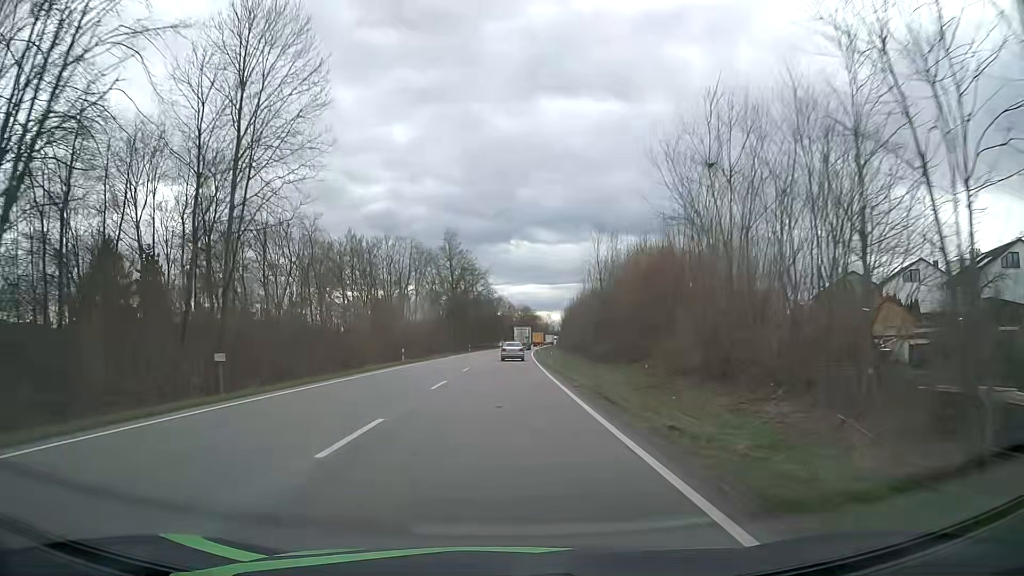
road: primary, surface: asphalt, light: Day
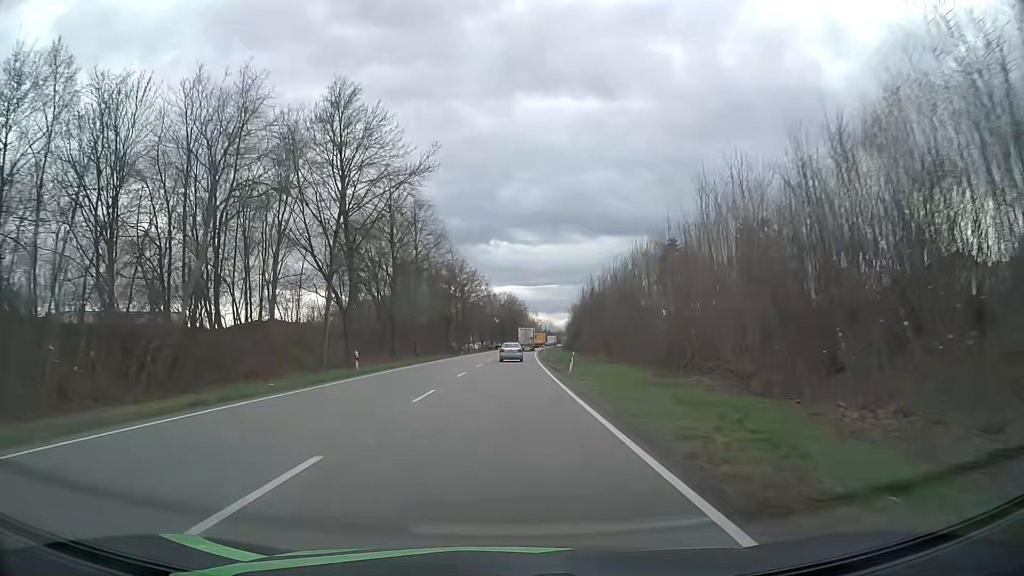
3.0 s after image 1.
(+1.0, +63.3) m; +2°
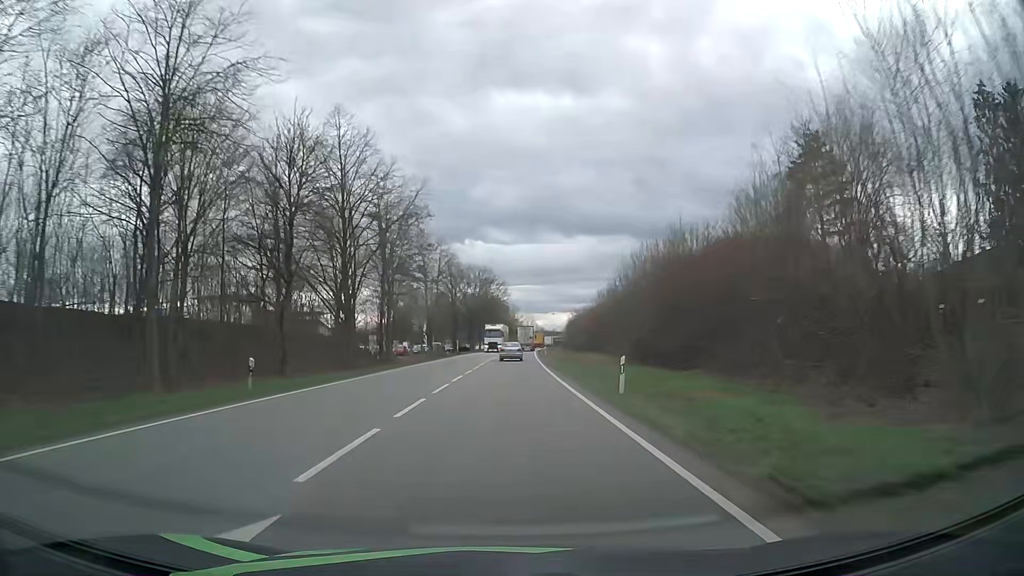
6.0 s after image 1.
(+0.9, +63.0) m; +2°
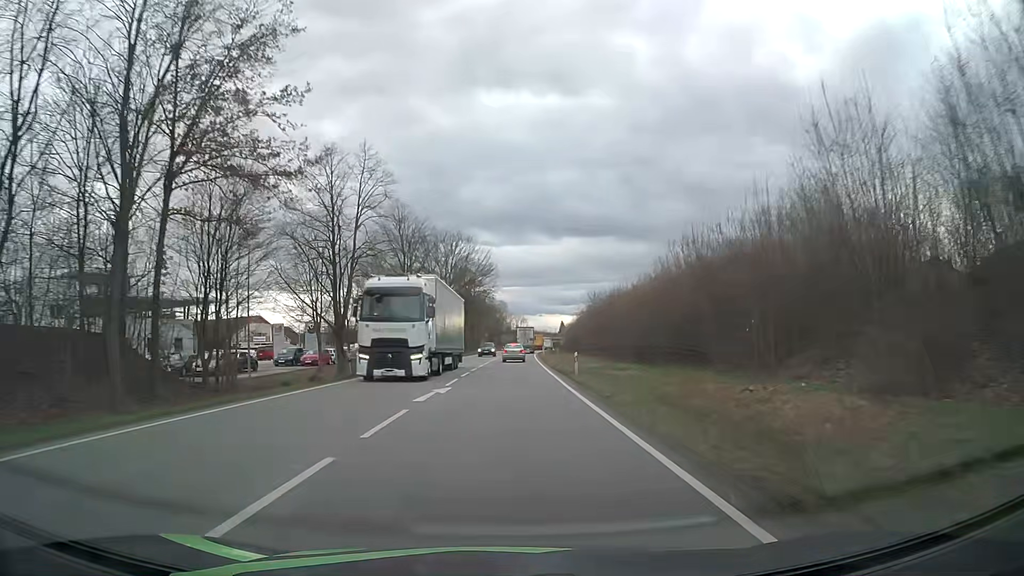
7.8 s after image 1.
(+0.4, +38.1) m; +1°
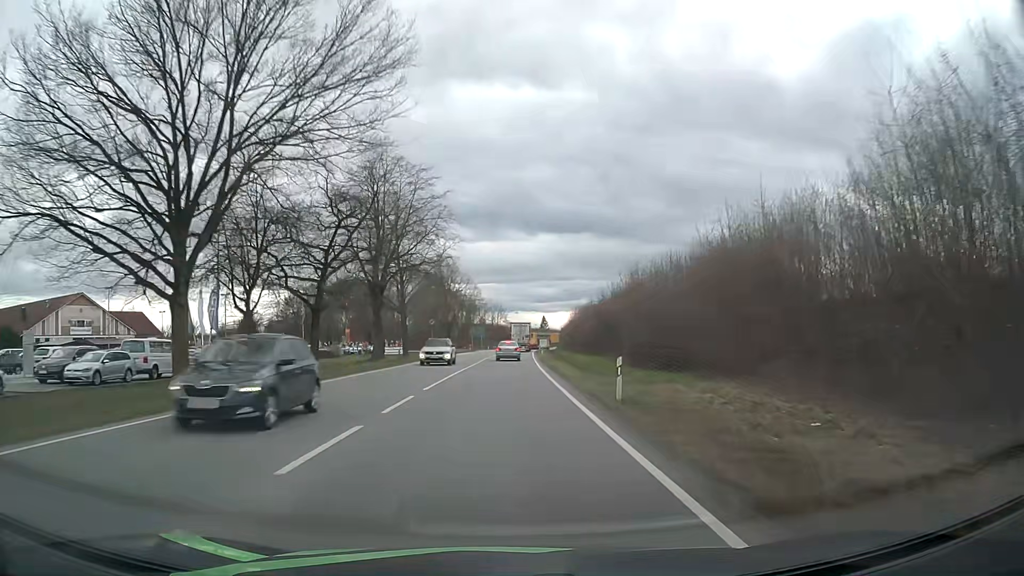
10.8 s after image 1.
(+1.0, +63.2) m; +2°
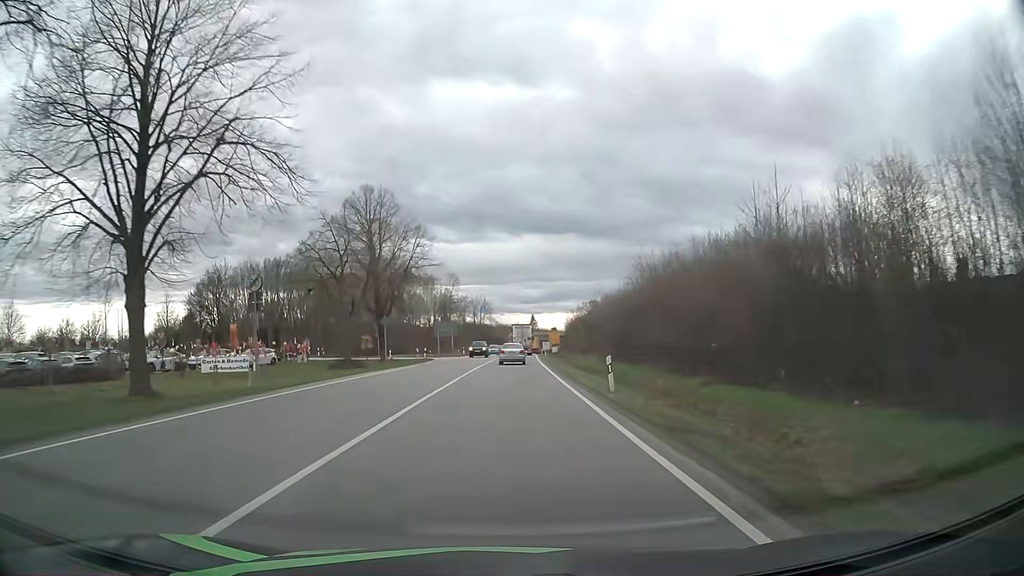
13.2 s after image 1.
(+0.5, +46.8) m; +1°
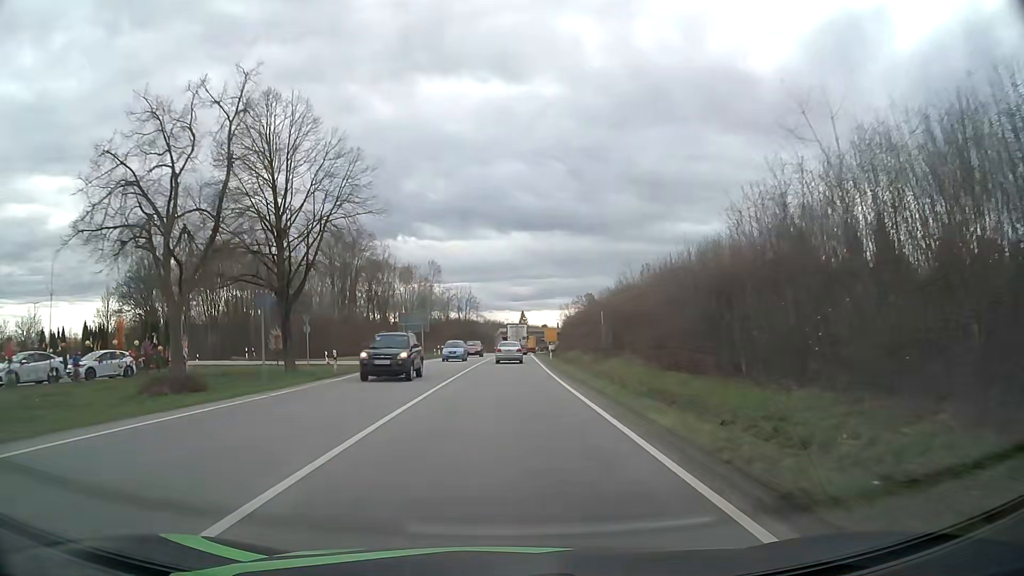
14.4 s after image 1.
(+0.2, +21.9) m; +1°
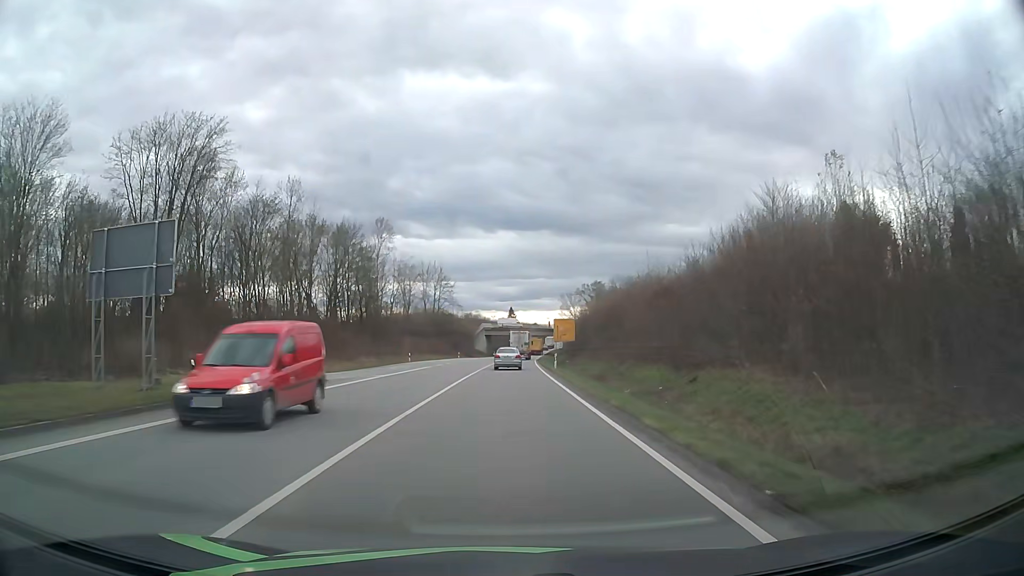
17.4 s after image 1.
(+0.3, +53.0) m; +1°
(0, +10) (0, +20) (0, +30) (0, +40) (0, +50) (+1, +60) (+1, +70) (+1, +80) (+2, +90) (+2, +100) m
